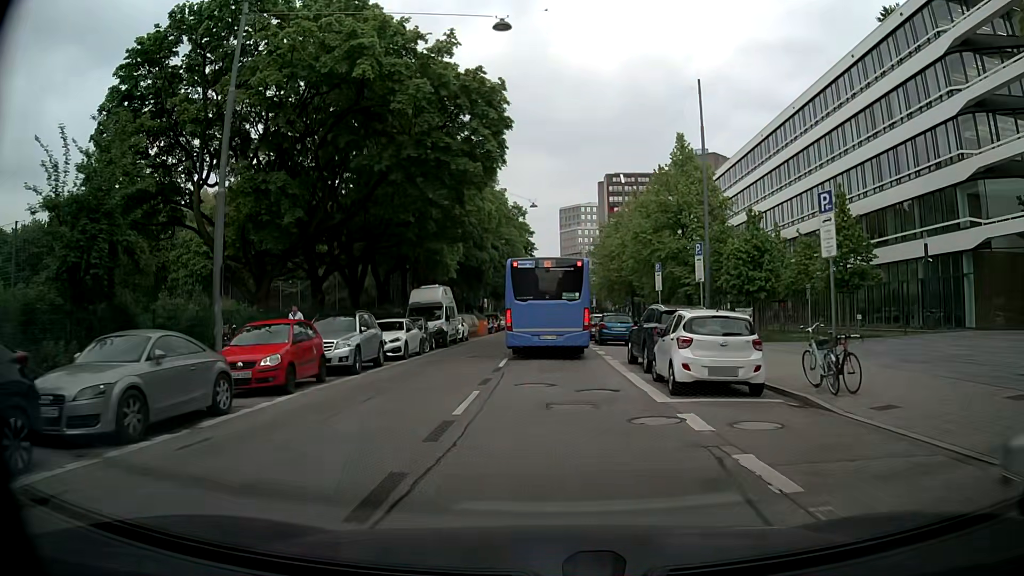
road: tertiary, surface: asphalt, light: Day
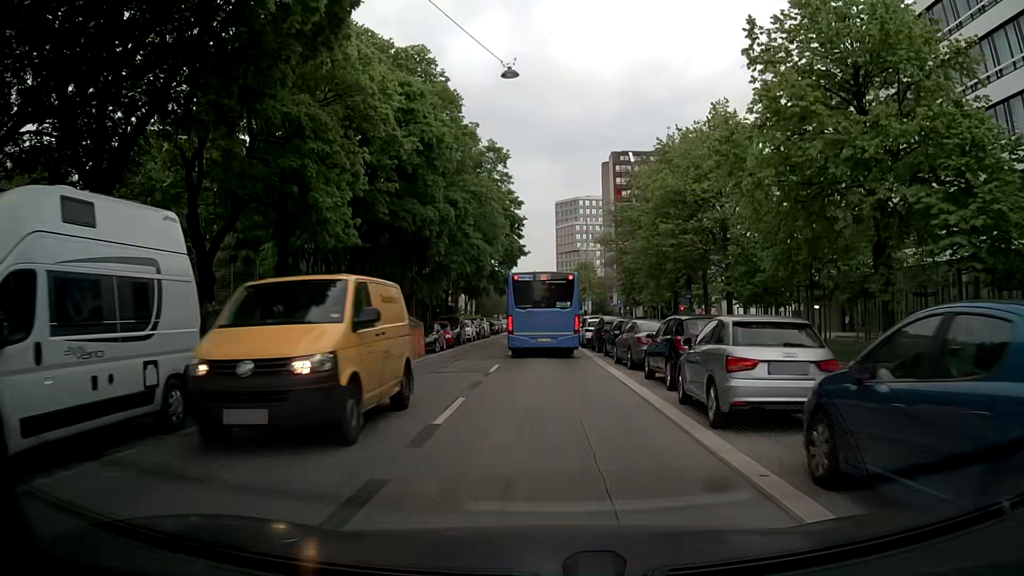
(-0.2, +28.1) m; 0°
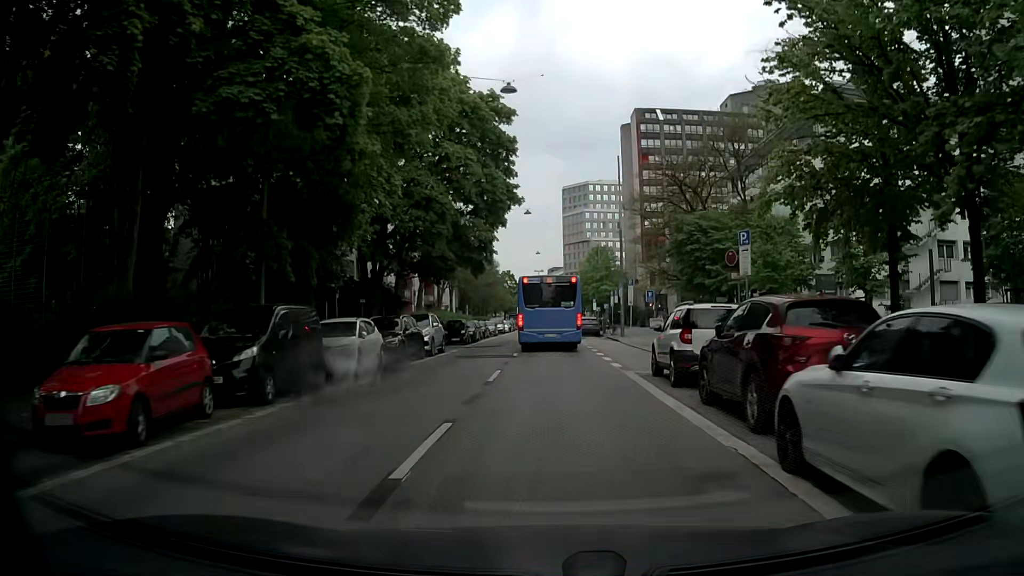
(-0.5, +30.4) m; -1°
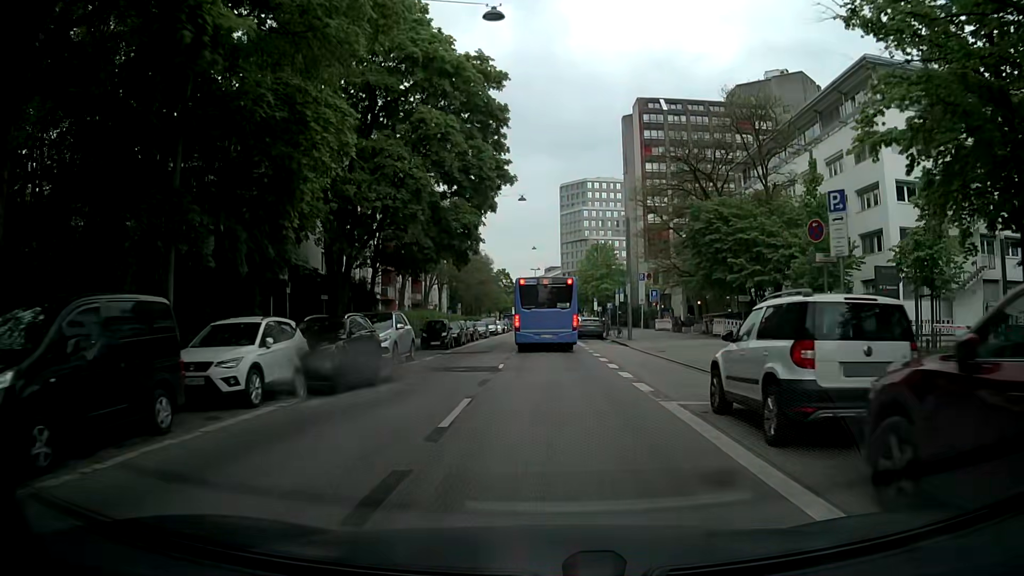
(0.0, +6.3) m; 0°
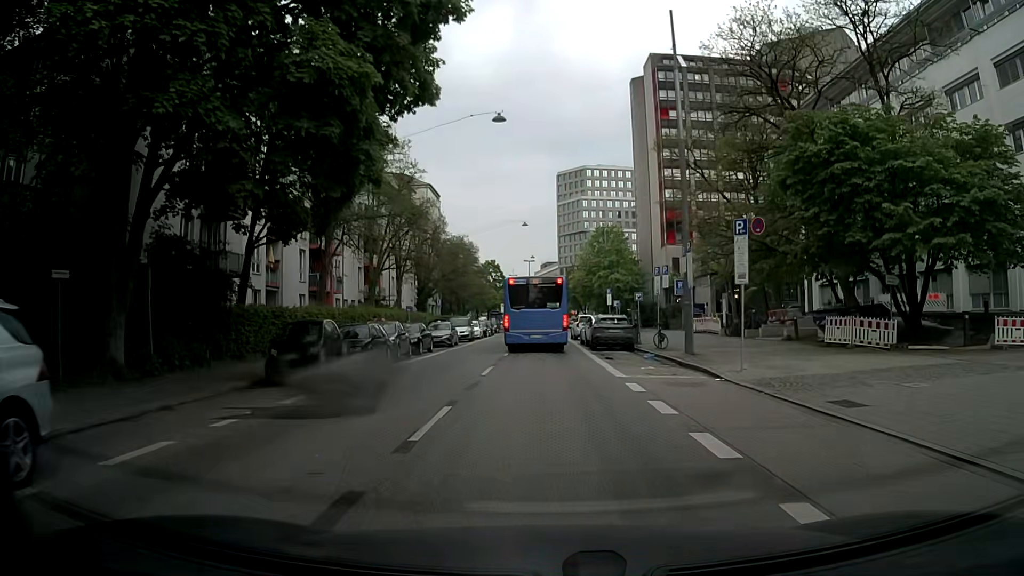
(+0.2, +19.1) m; +1°
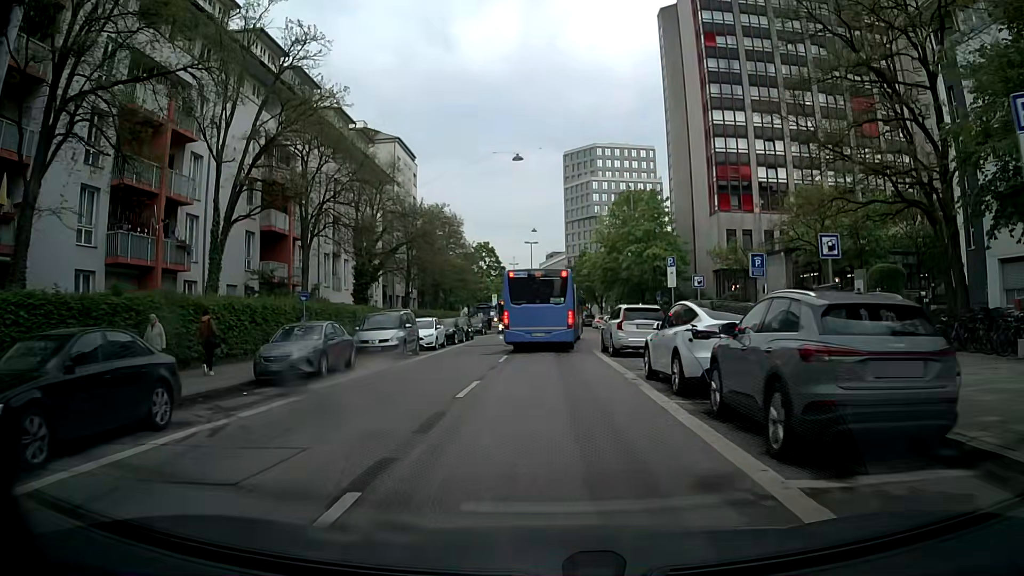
(-0.3, +23.5) m; -1°
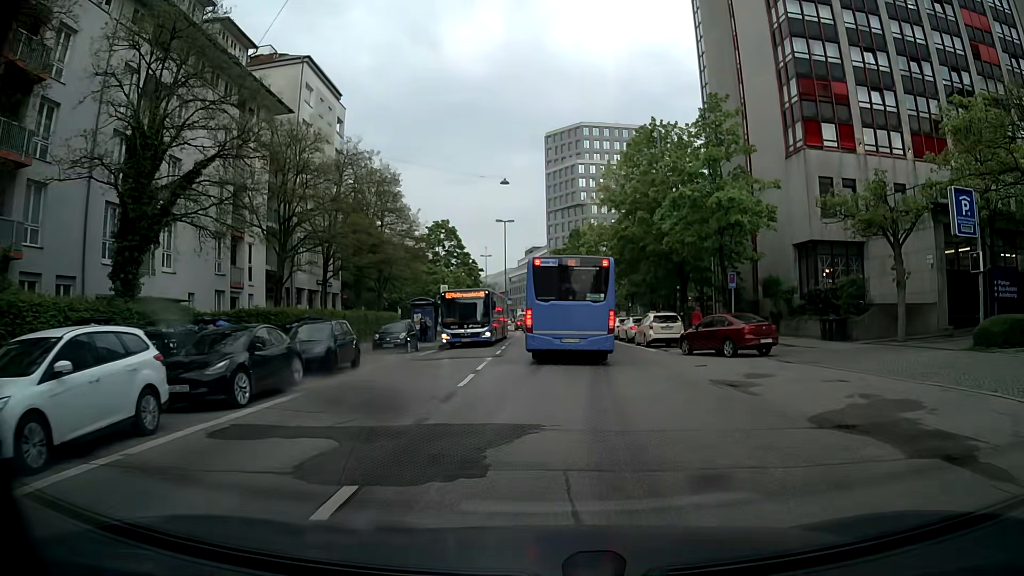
(-0.1, +24.7) m; +2°
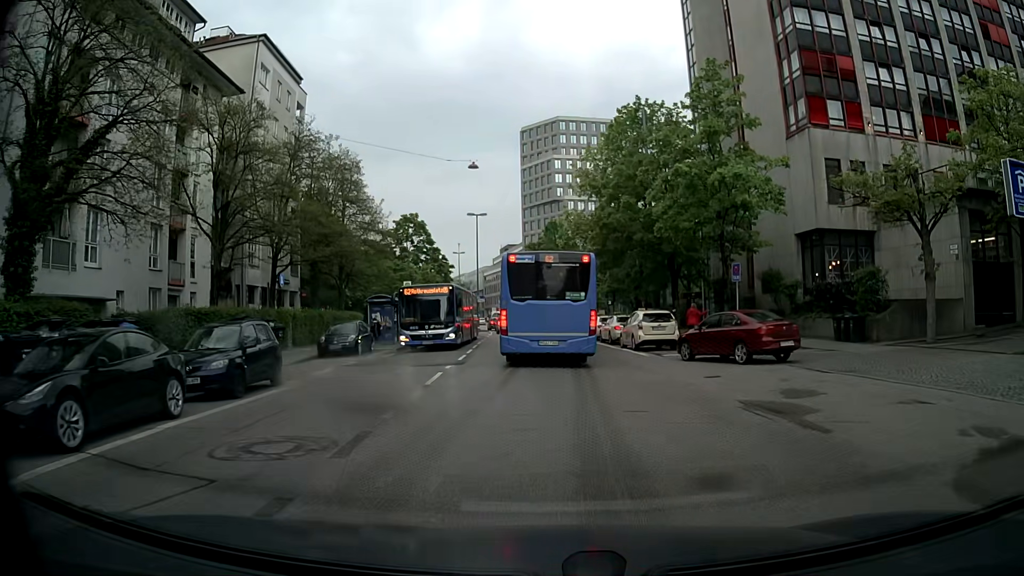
(0.0, +4.2) m; +2°
